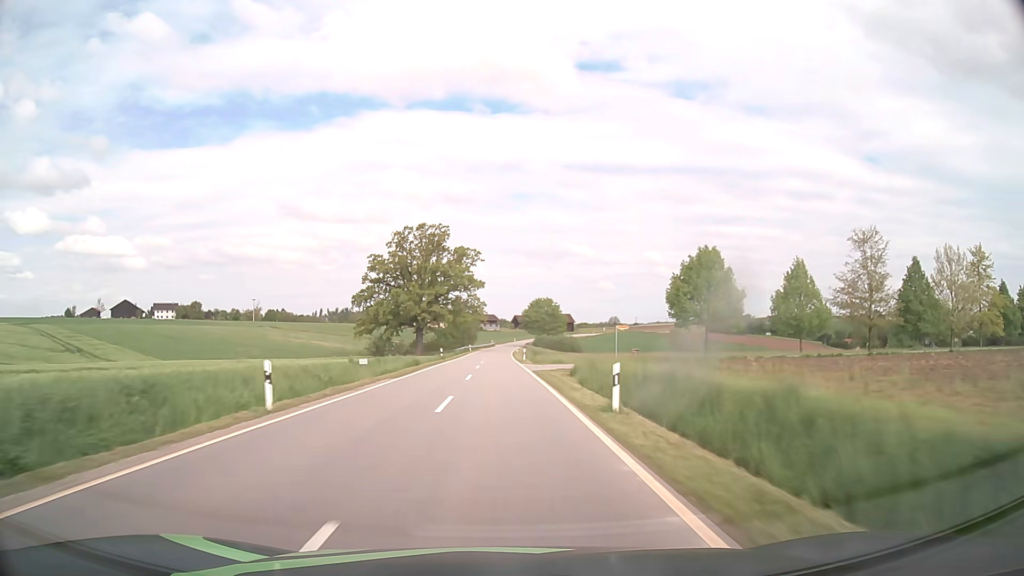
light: Day
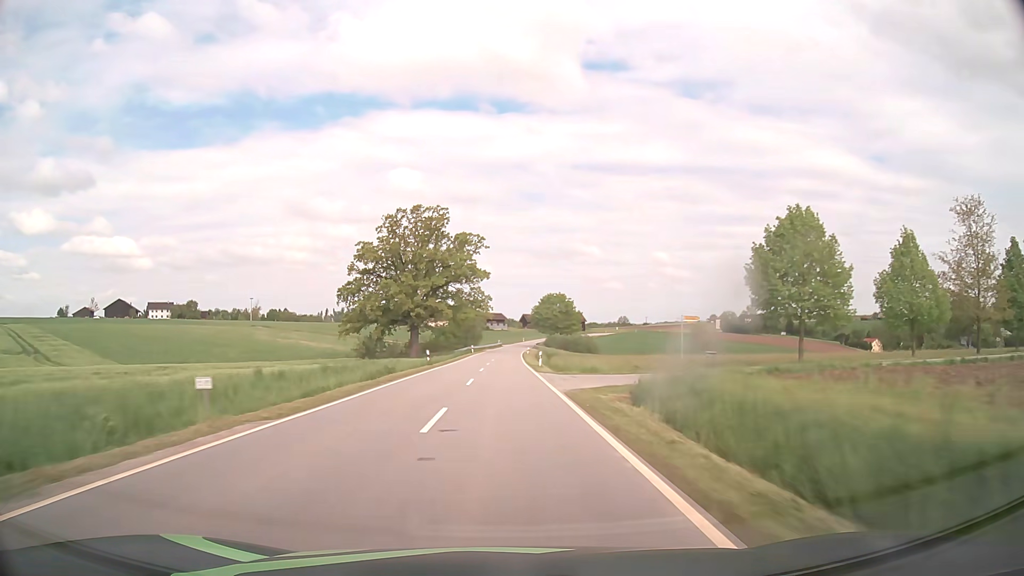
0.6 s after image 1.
(-0.1, +15.2) m; -1°
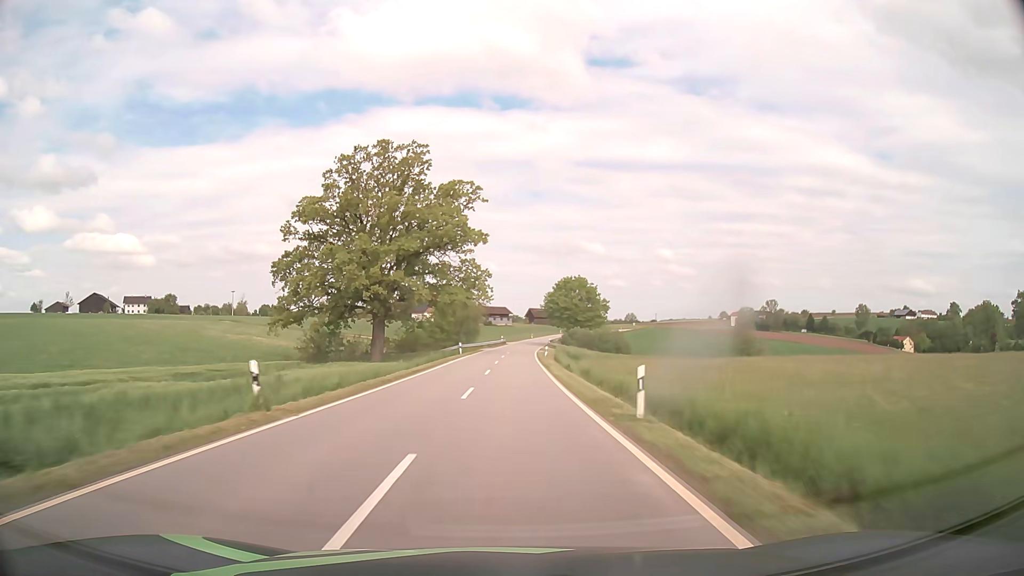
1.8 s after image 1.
(-0.1, +30.6) m; 0°
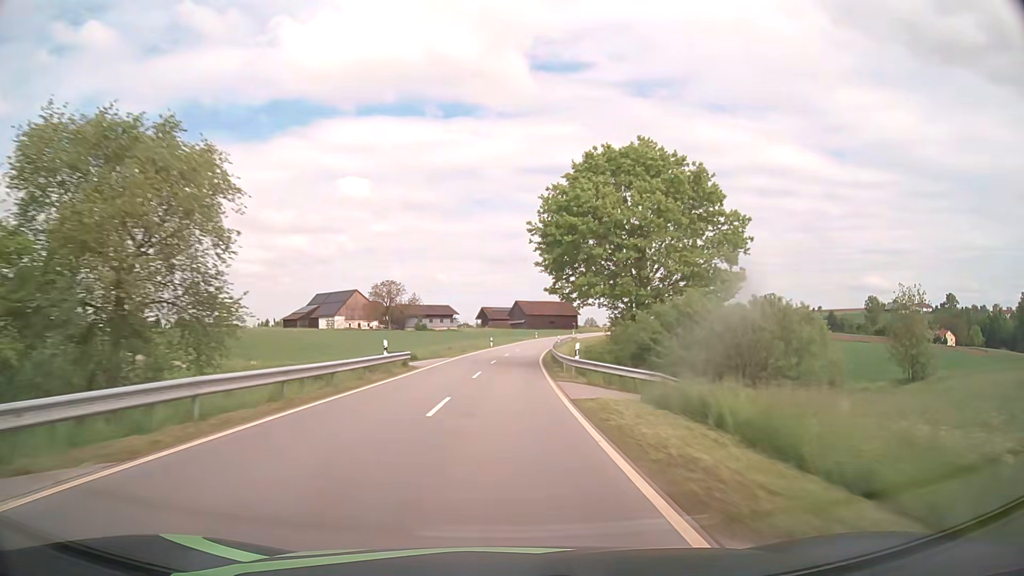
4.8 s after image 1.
(+2.3, +77.3) m; +4°
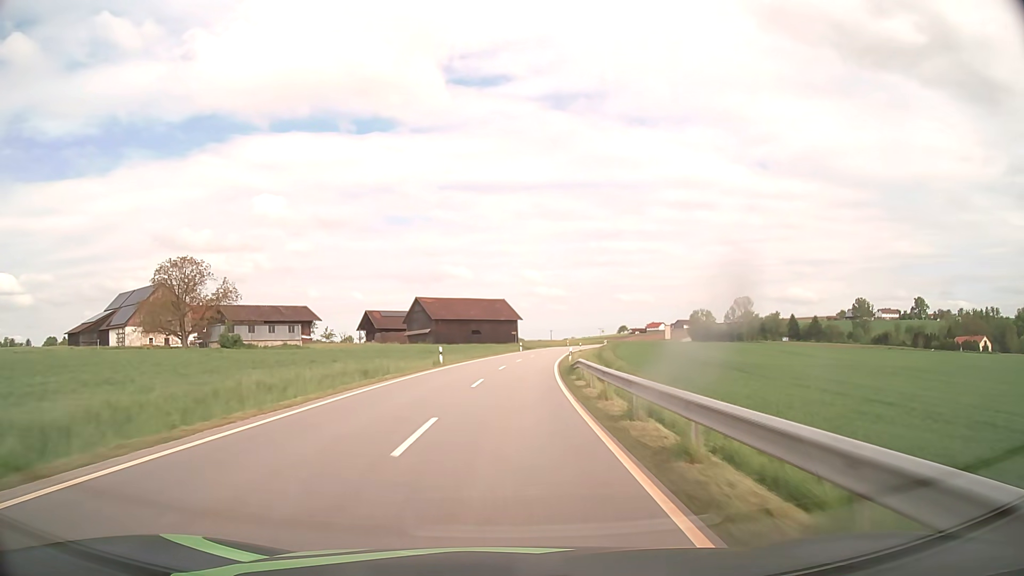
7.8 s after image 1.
(+4.2, +77.0) m; +7°
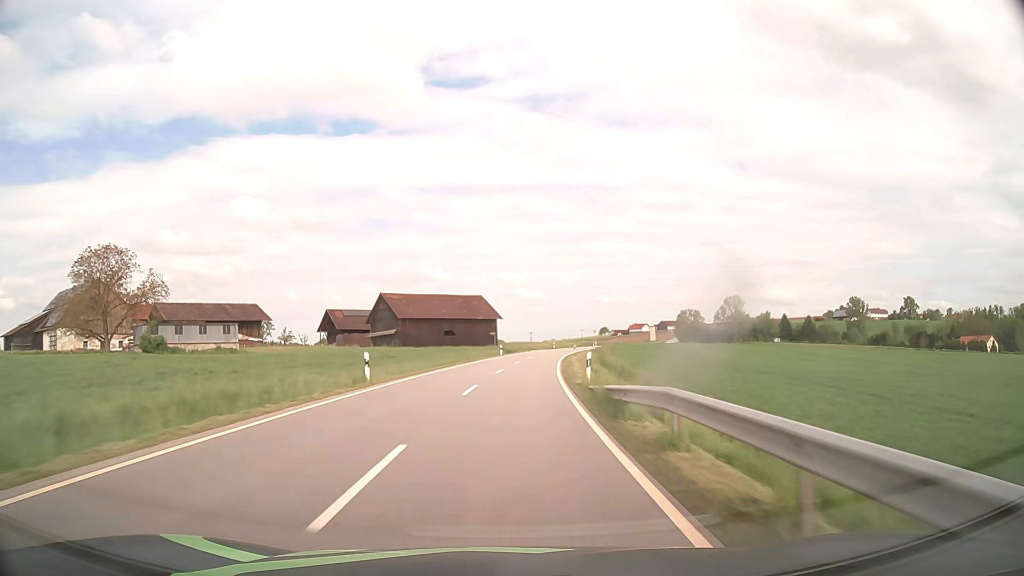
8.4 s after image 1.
(+0.2, +15.3) m; +1°
(0, +10) (+1, +20) (+1, +30) (+2, +40) (+3, +50) (+4, +60) (+6, +70) (+7, +80) (+9, +89) (+11, +99) m
